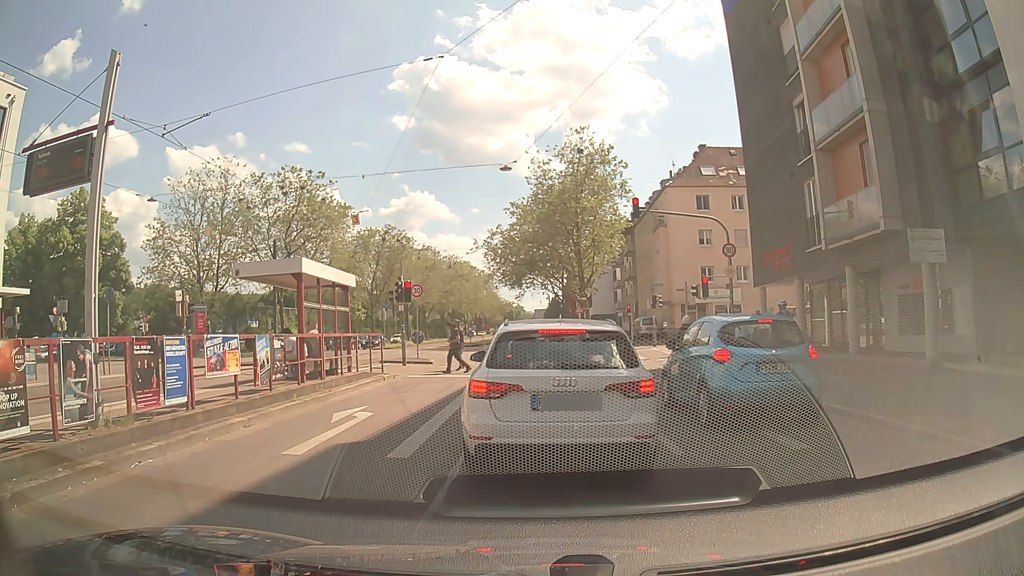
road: primary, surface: asphalt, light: Day
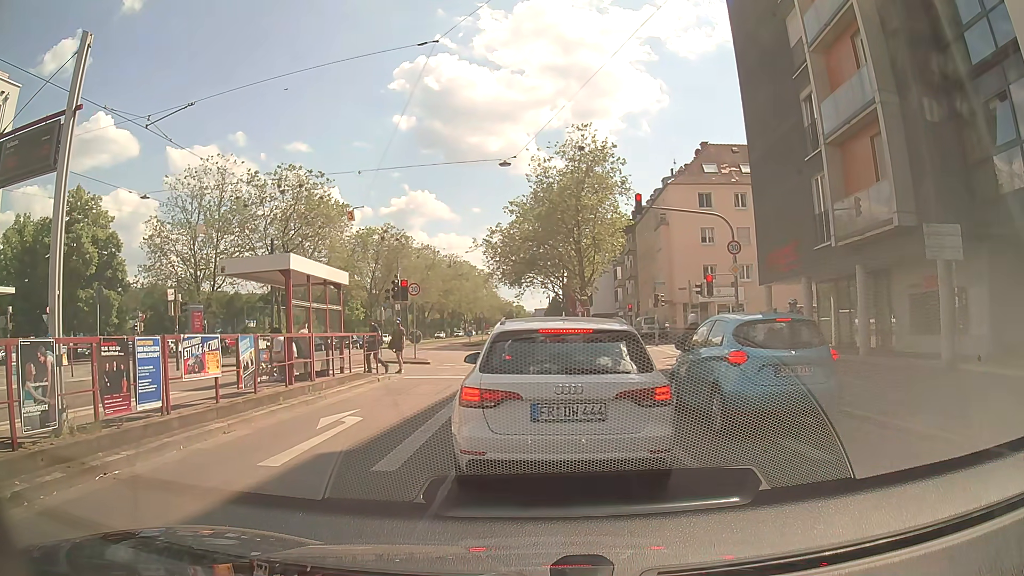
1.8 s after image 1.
(0.0, +0.7) m; 0°
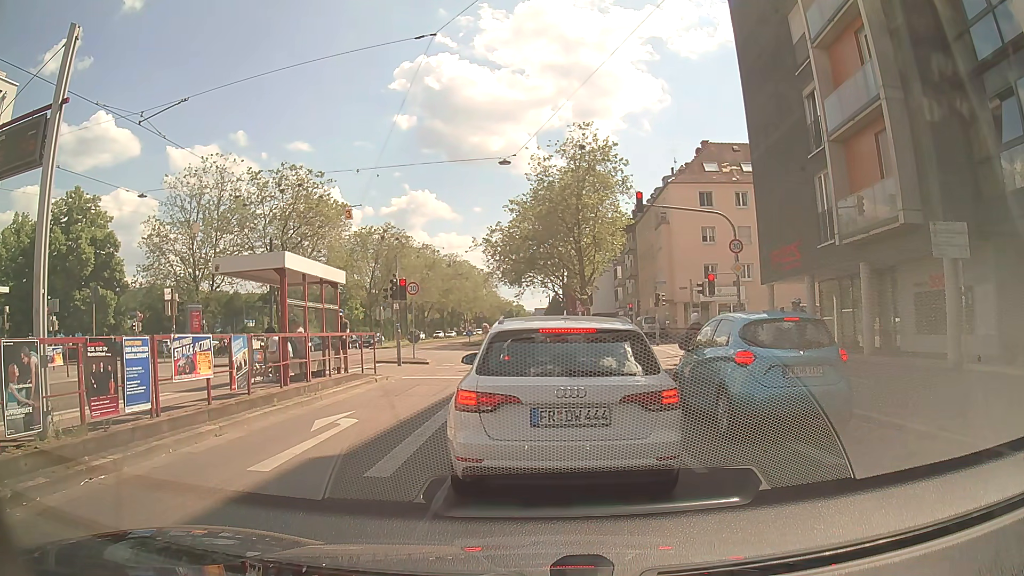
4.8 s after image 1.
(0.0, +0.3) m; 0°
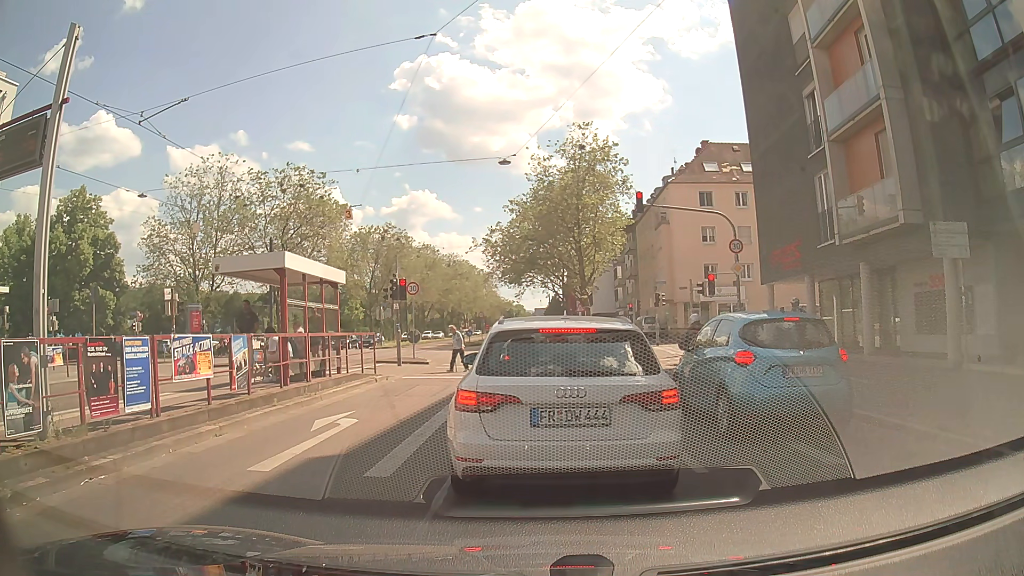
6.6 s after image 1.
(0.0, 0.0) m; 0°
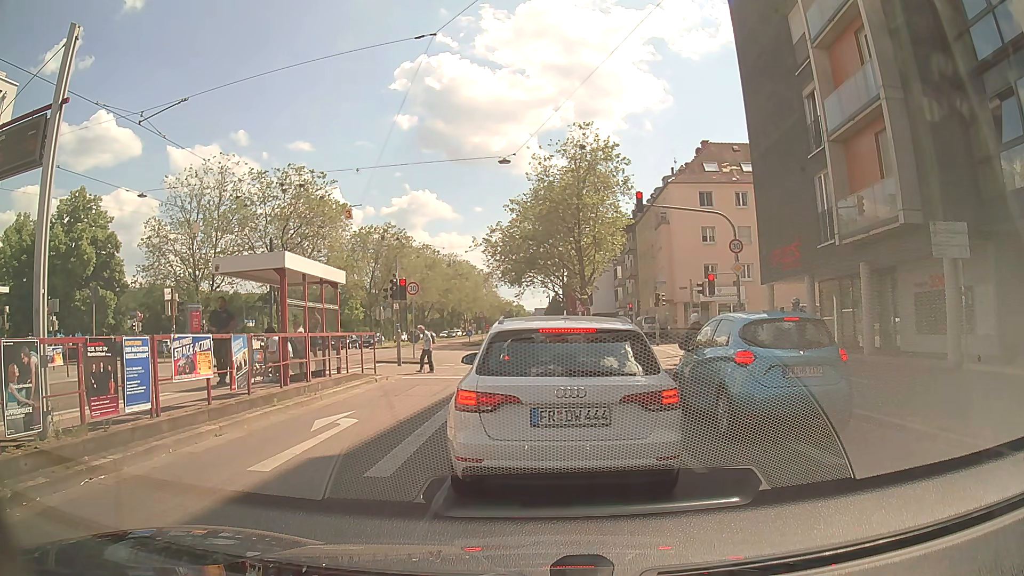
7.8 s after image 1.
(0.0, 0.0) m; 0°
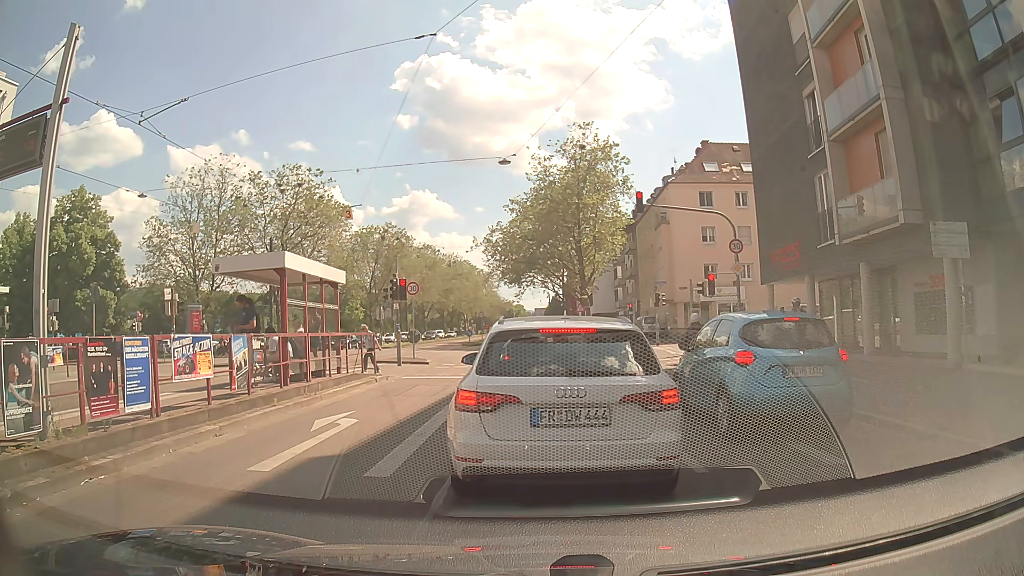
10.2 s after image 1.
(0.0, 0.0) m; 0°
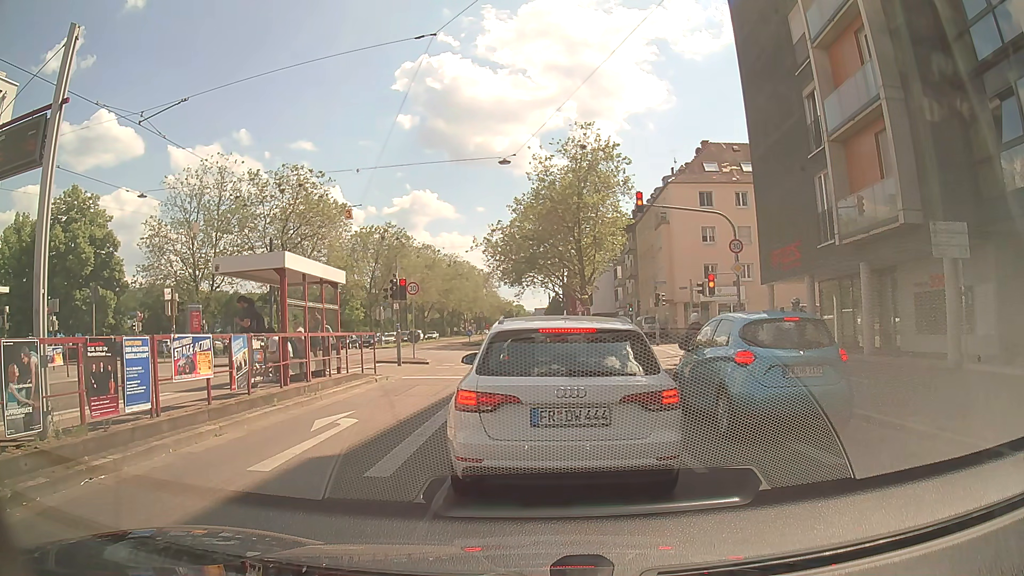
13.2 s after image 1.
(0.0, 0.0) m; 0°
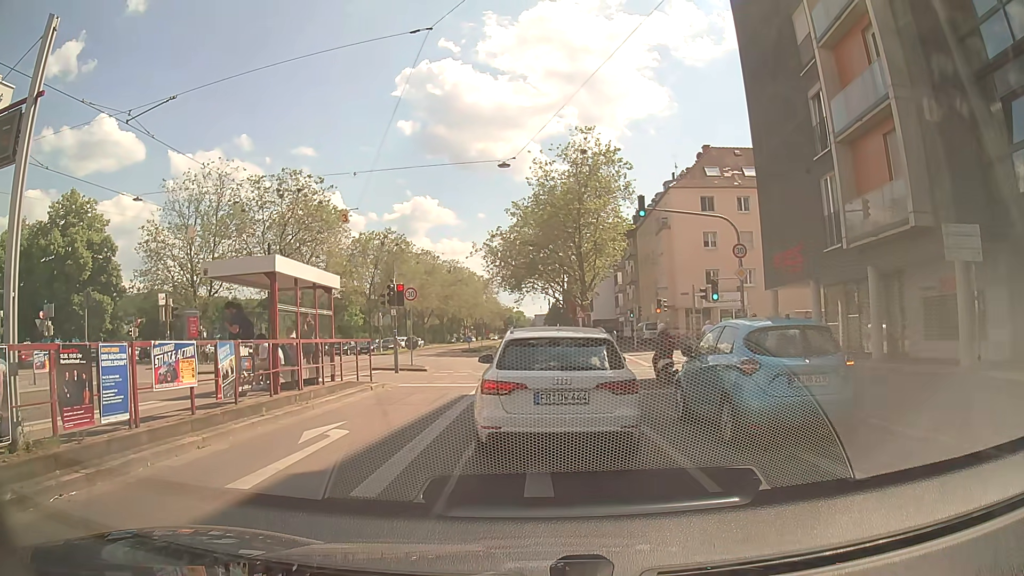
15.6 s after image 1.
(0.0, +0.6) m; -1°
(0, +10) (0, +20) (0, +30) (-1, +40) (-2, +50) (-2, +60) (-2, +70) (-3, +80) (-3, +90) (-3, +100) m
